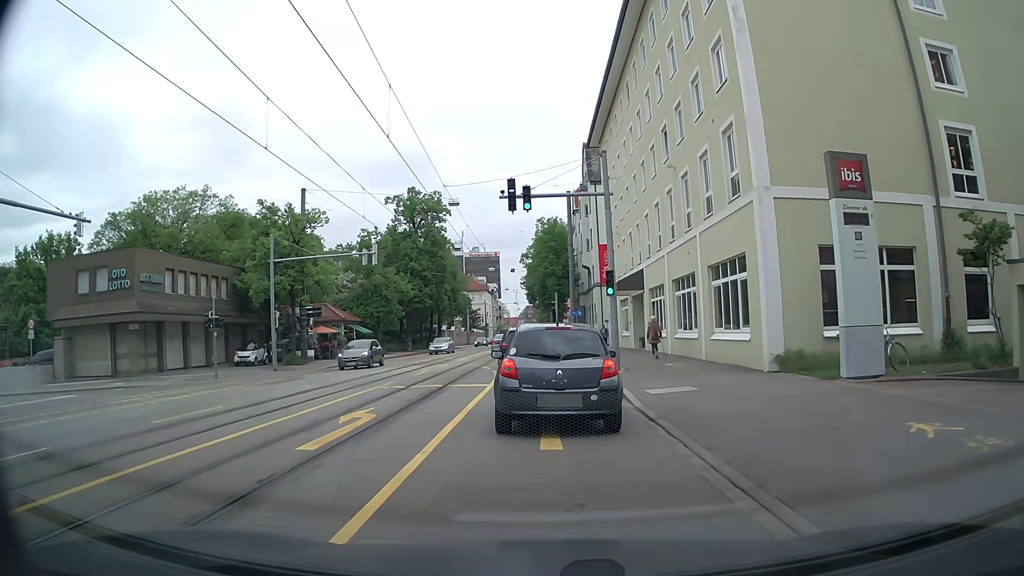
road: tertiary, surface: asphalt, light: Day
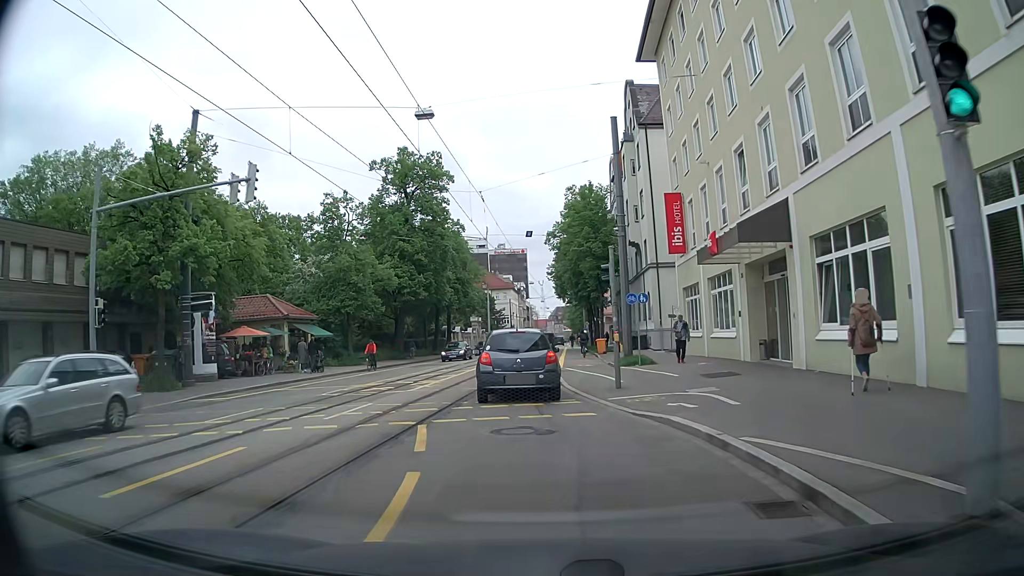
(+0.4, +18.6) m; -1°
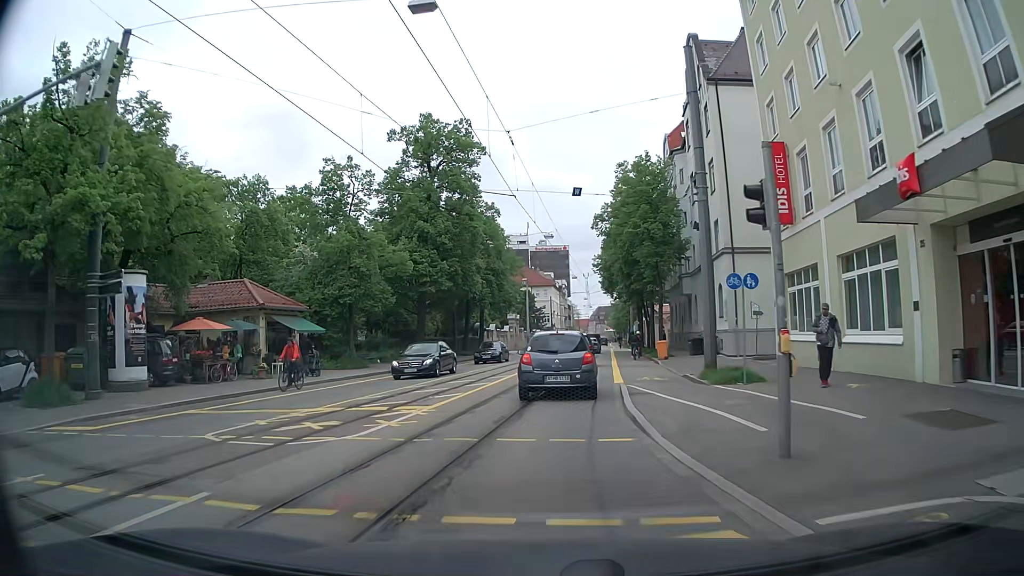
(-0.2, +9.0) m; -4°
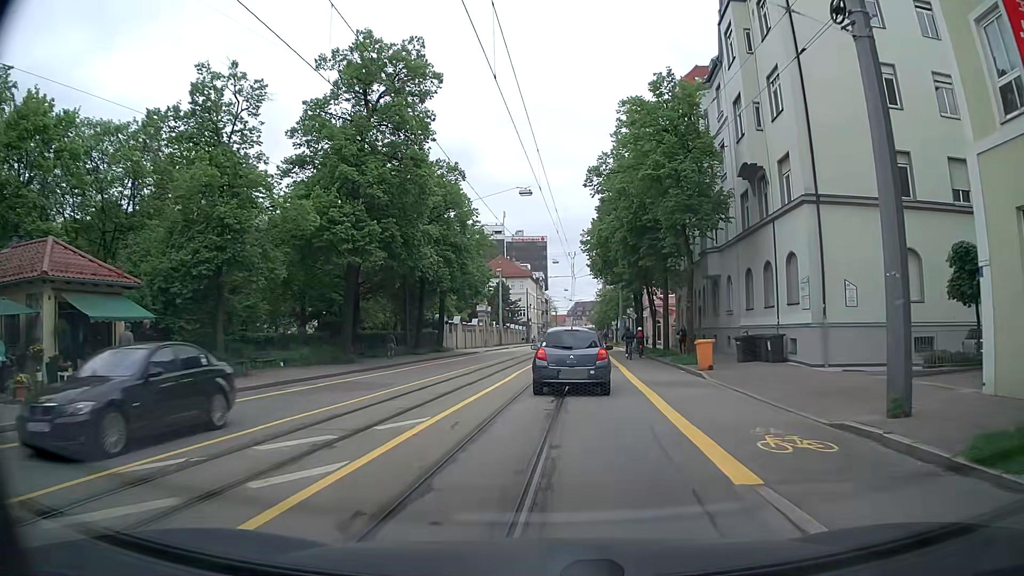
(+0.3, +14.2) m; +2°
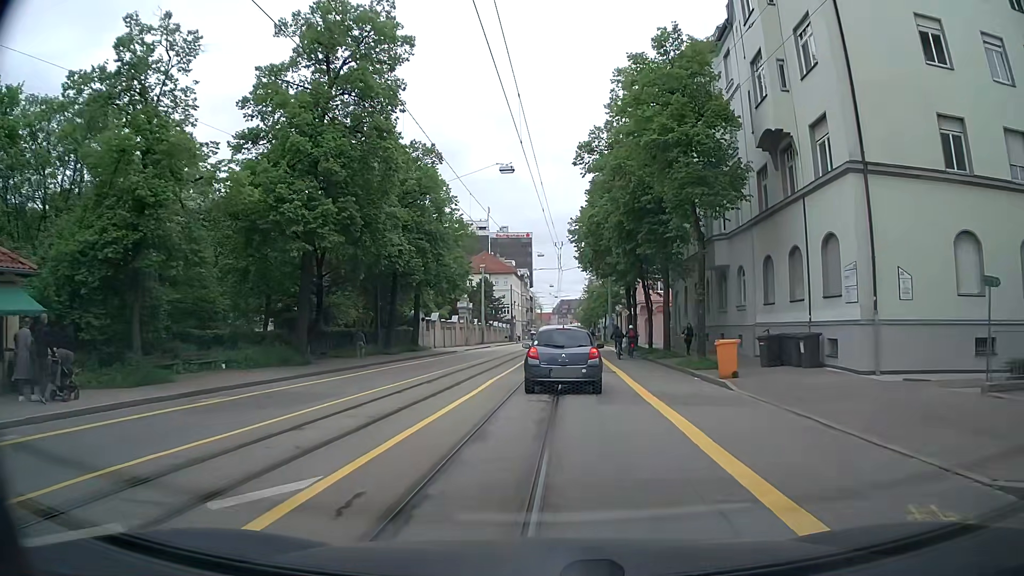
(+0.2, +4.8) m; +3°
(0, +10) (0, +20) (0, +30) (0, +40) (+1, +50) (+1, +60) (+1, +70) (+2, +80) (+2, +90) (+3, +100) m
